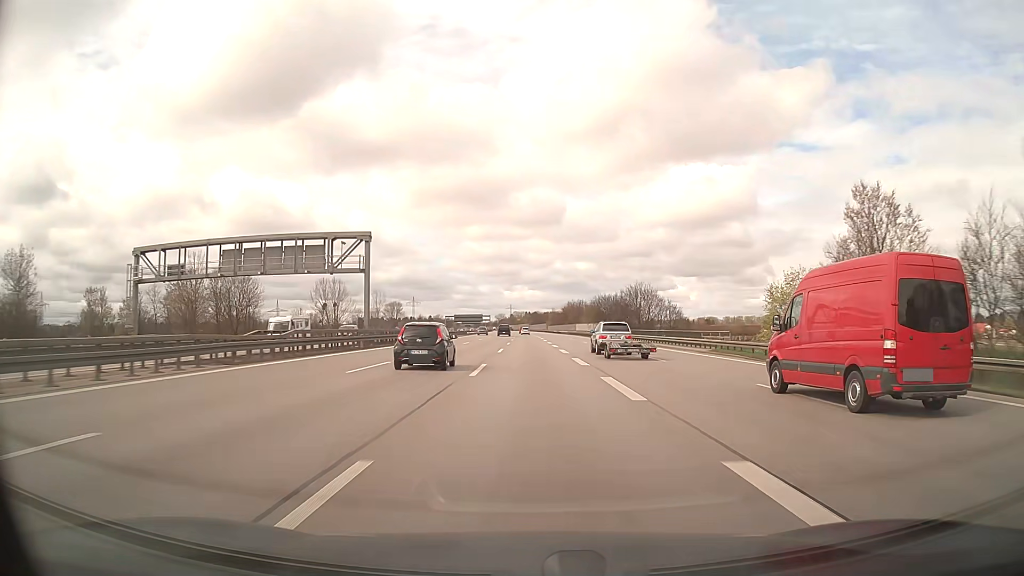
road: motorway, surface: asphalt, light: Day
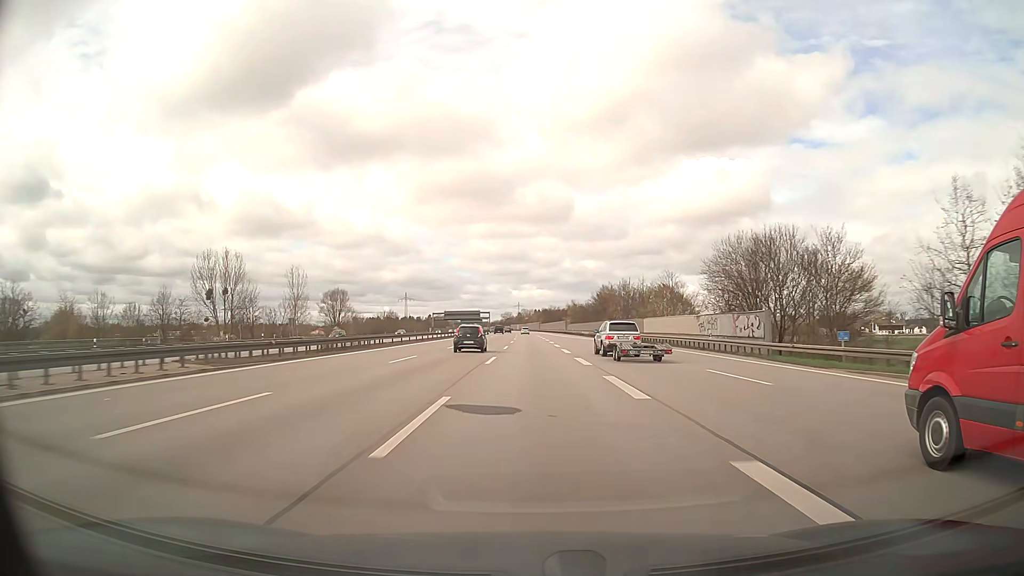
(-0.3, +84.7) m; -1°
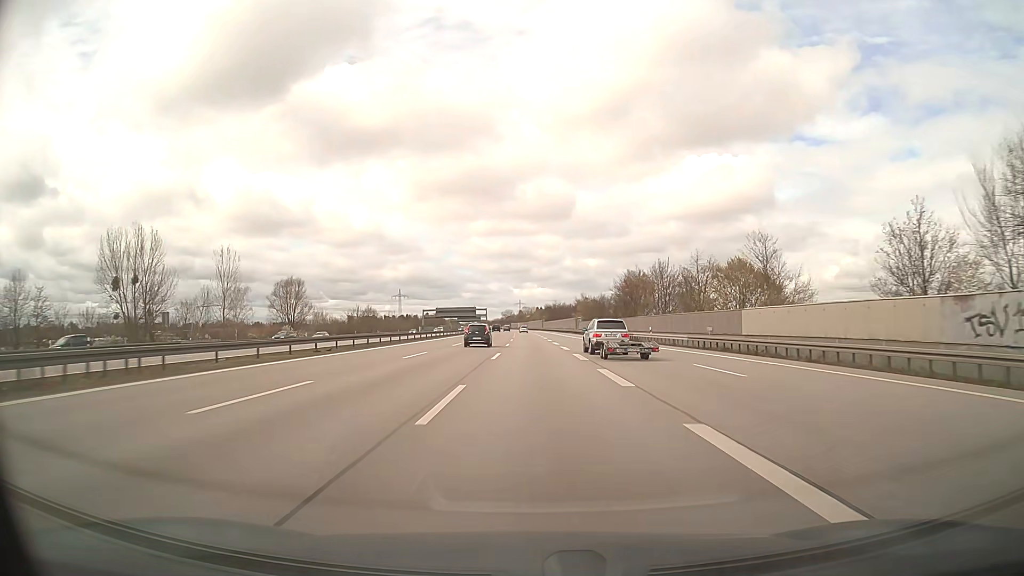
(0.0, +33.8) m; 0°
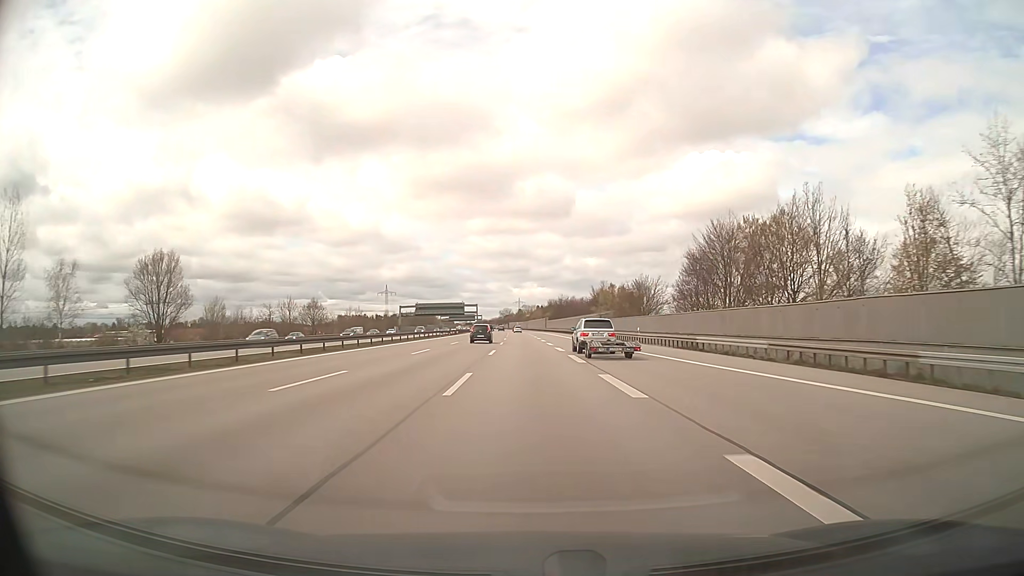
(+0.1, +50.6) m; 0°
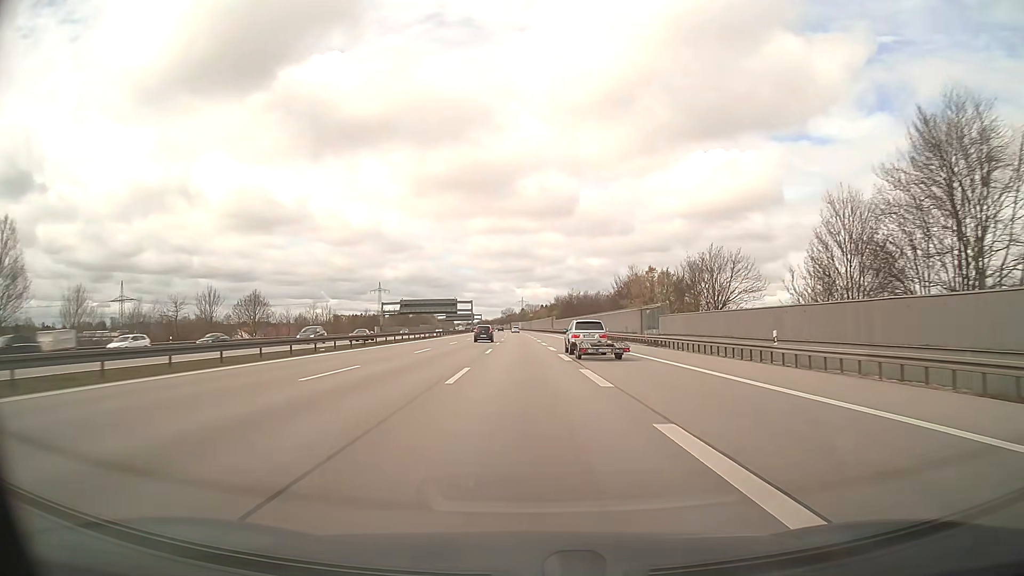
(-0.1, +33.6) m; 0°
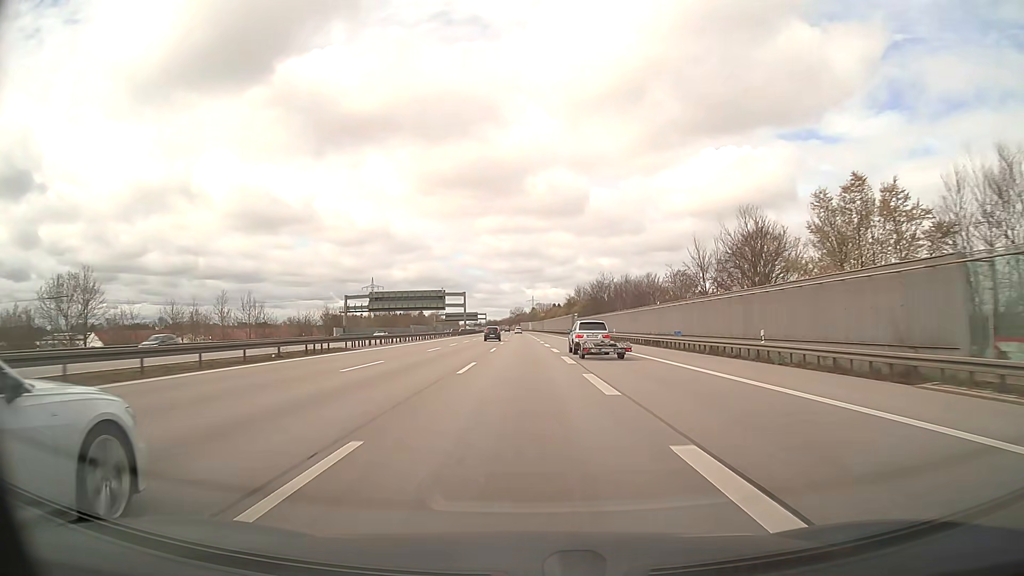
(-0.4, +50.3) m; -1°
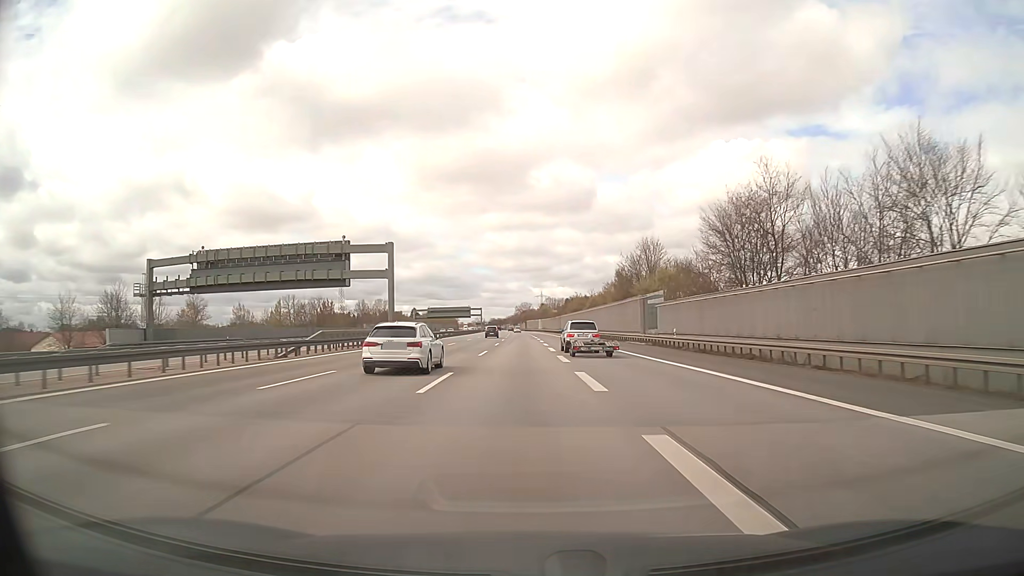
(-0.4, +84.0) m; -1°
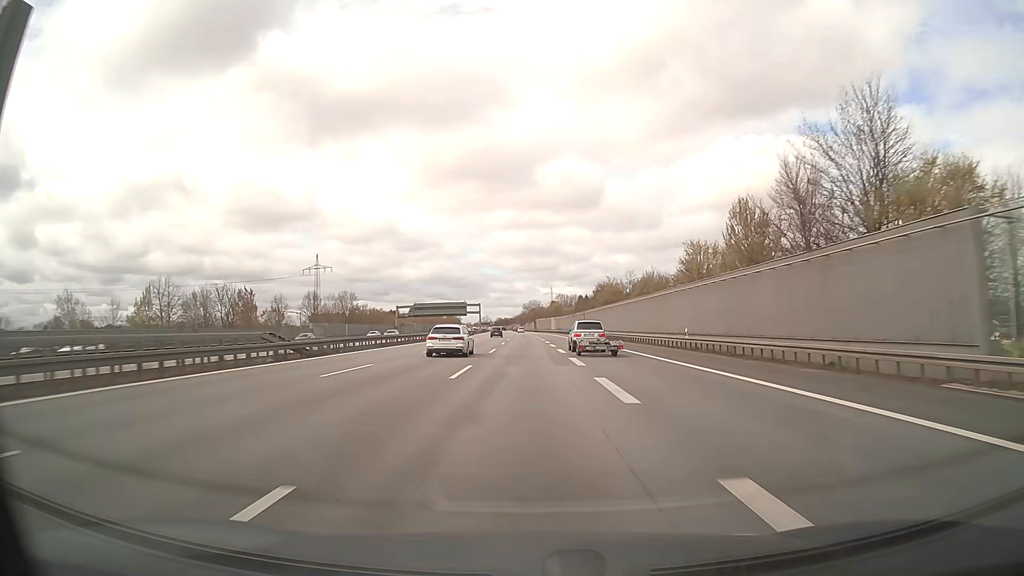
(-0.4, +50.4) m; -1°
(0, +10) (0, +20) (0, +30) (0, +40) (0, +50) (0, +60) (0, +70) (0, +80) (-1, +90) (-1, +100) m
